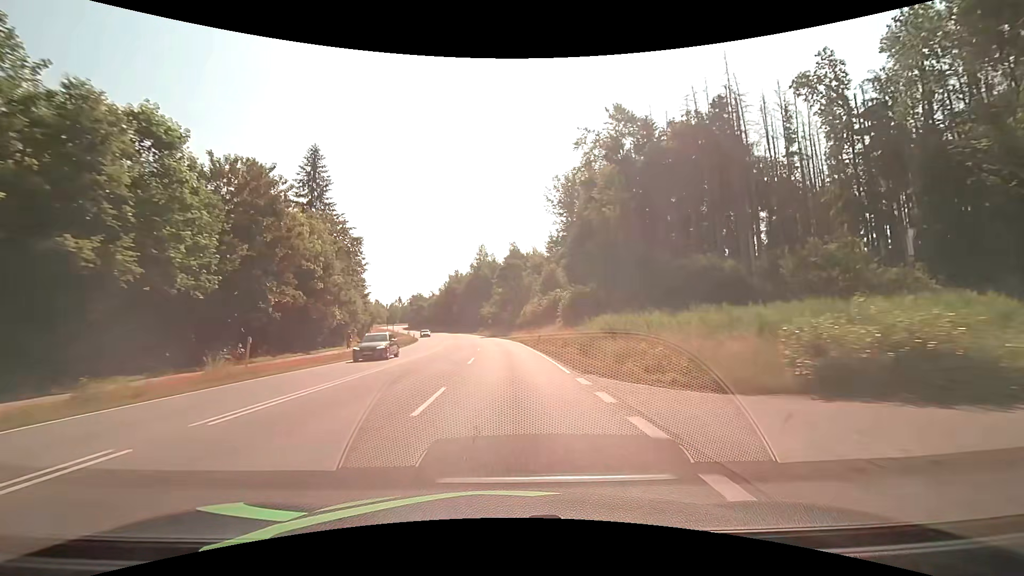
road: secondary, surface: asphalt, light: Day
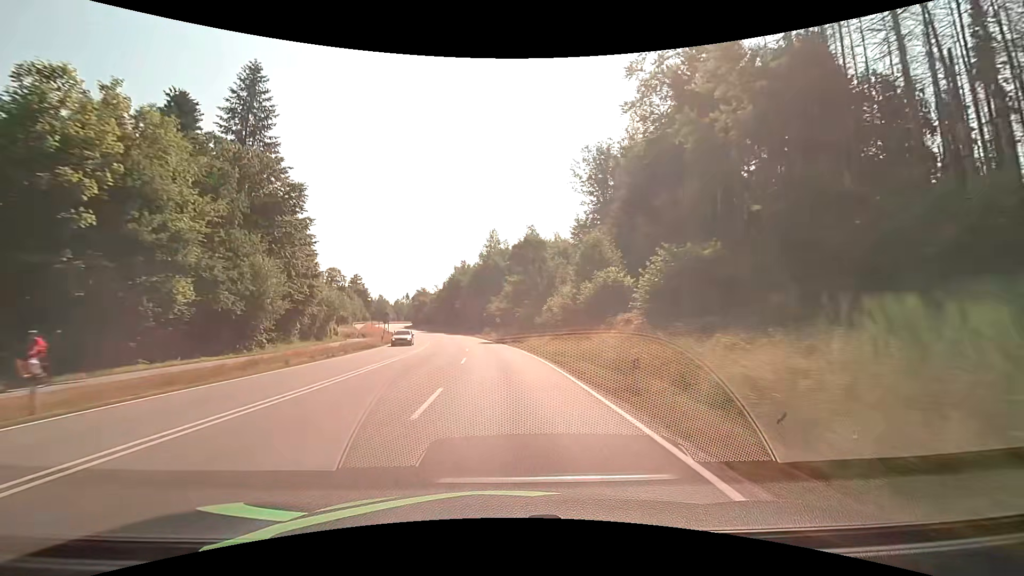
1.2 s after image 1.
(-0.2, +24.4) m; -1°
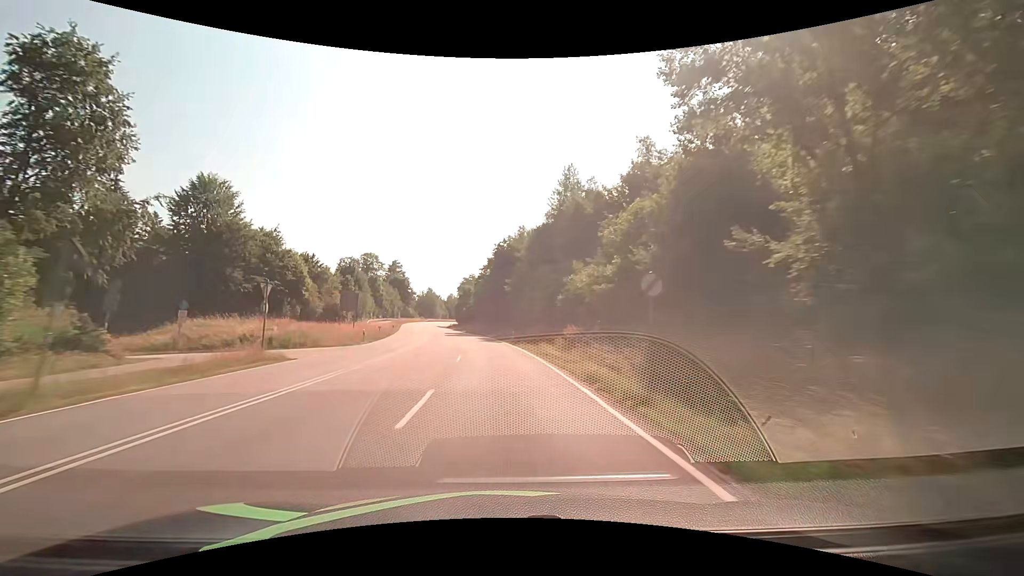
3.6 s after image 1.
(-2.8, +49.1) m; -7°
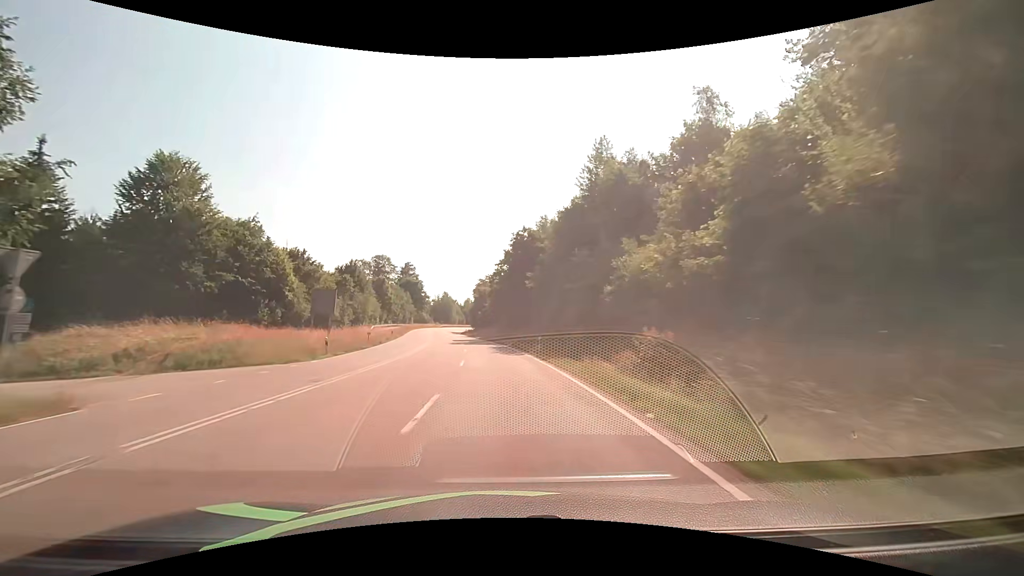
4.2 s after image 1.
(-0.2, +12.4) m; -2°
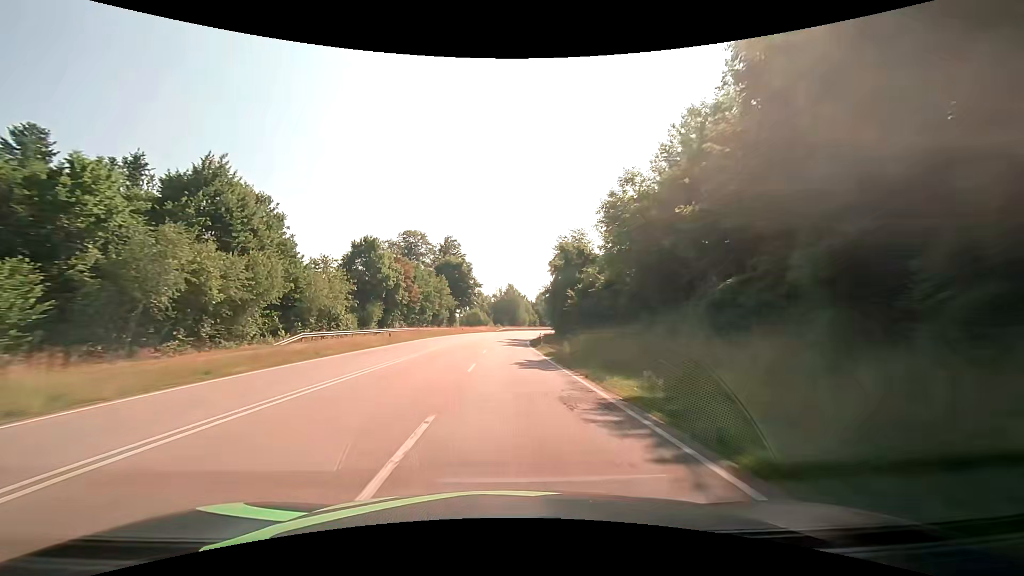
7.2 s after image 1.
(-4.9, +62.9) m; -9°
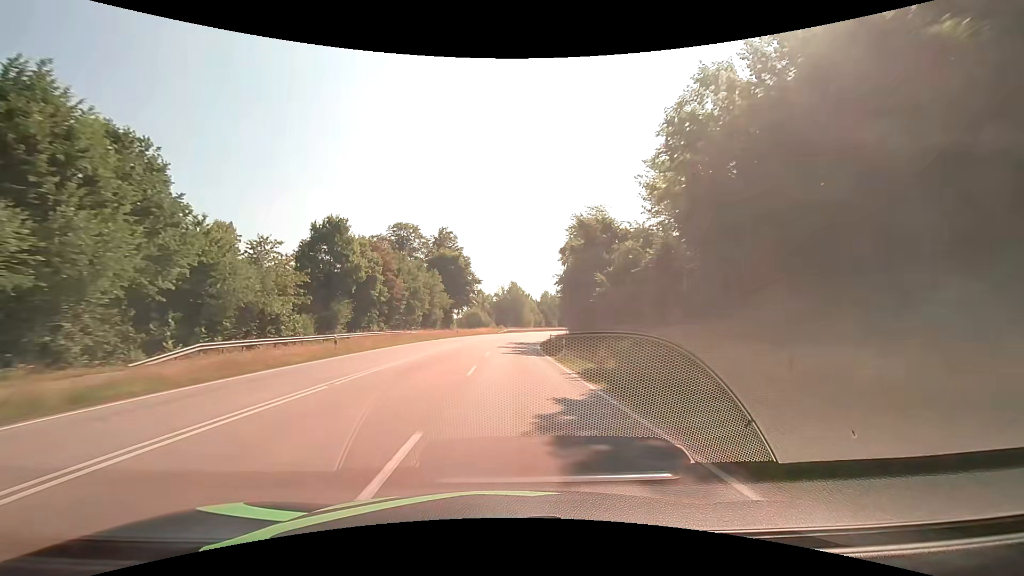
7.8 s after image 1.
(0.0, +13.2) m; -1°
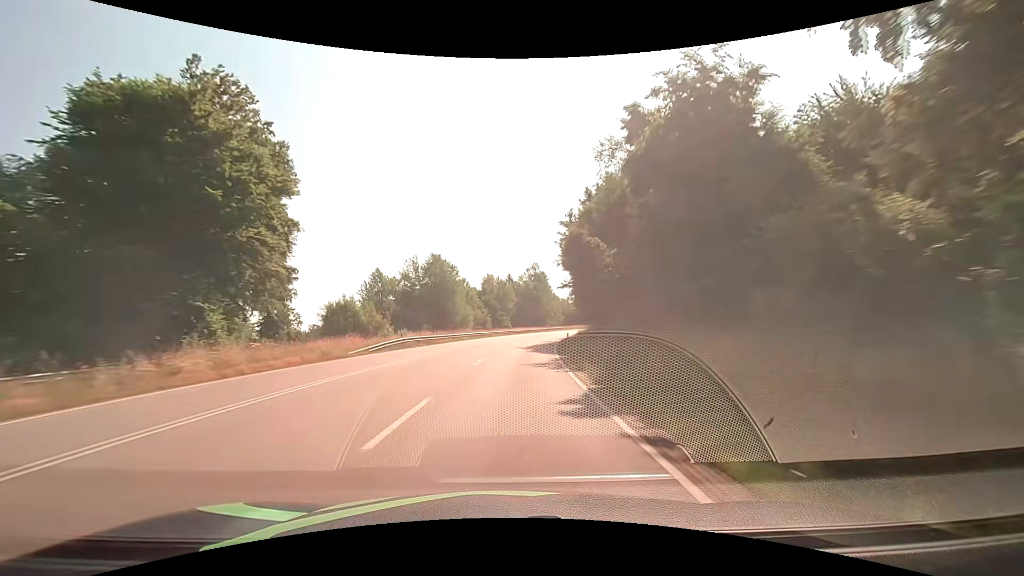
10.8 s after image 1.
(+3.6, +68.1) m; +8°
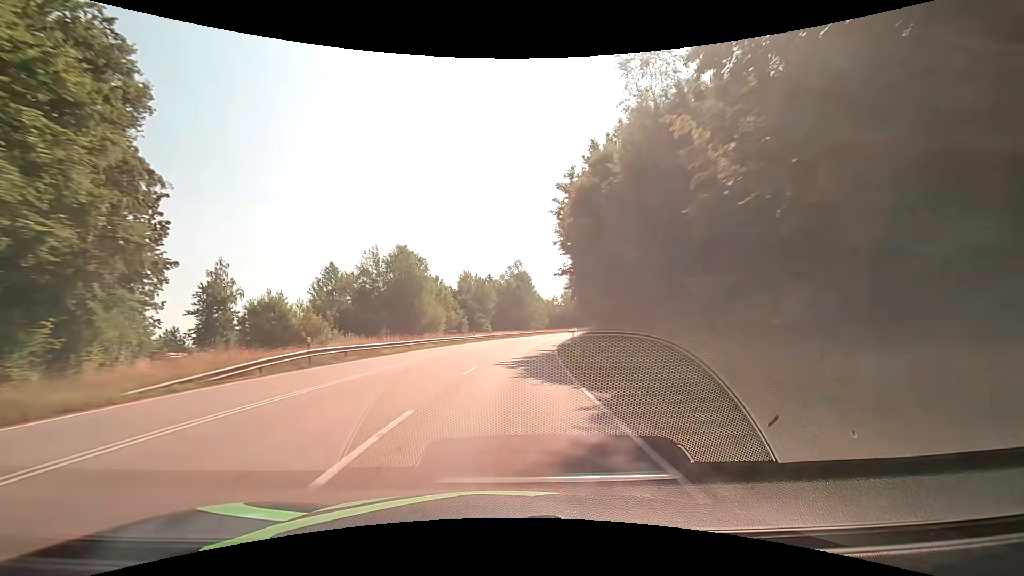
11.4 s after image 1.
(+0.2, +13.9) m; +2°
(0, +10) (0, +20) (+1, +30) (+2, +40) (+3, +50) (+5, +60) (+6, +70) (+8, +79) (+11, +89) (+13, +99) m
